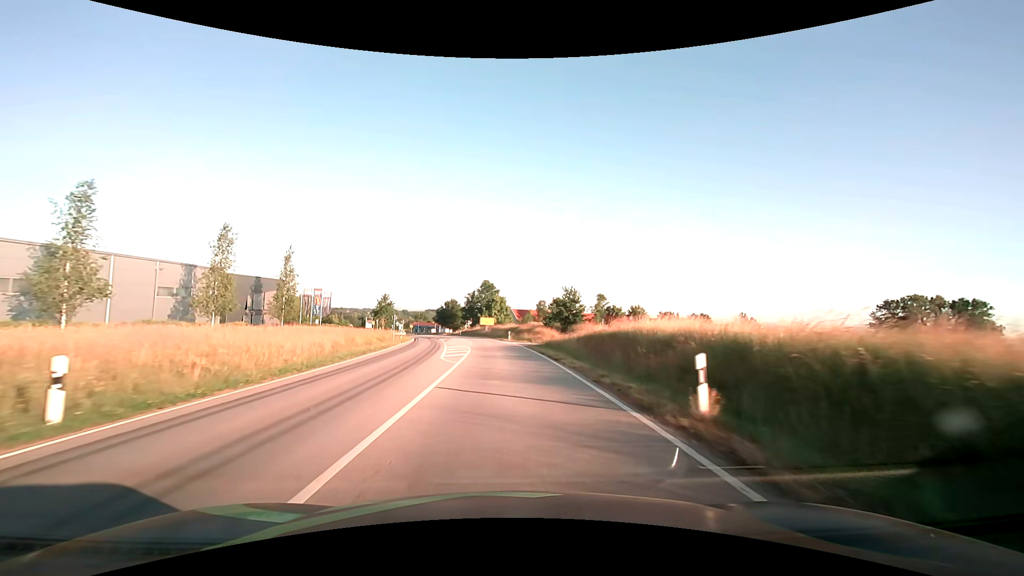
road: secondary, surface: asphalt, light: Day
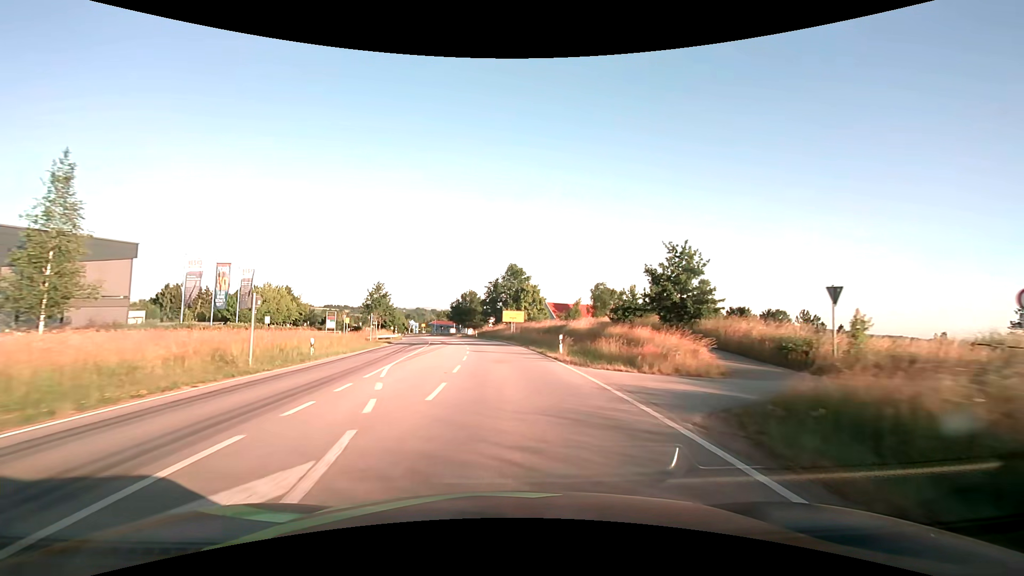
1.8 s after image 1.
(-0.8, +32.4) m; -3°
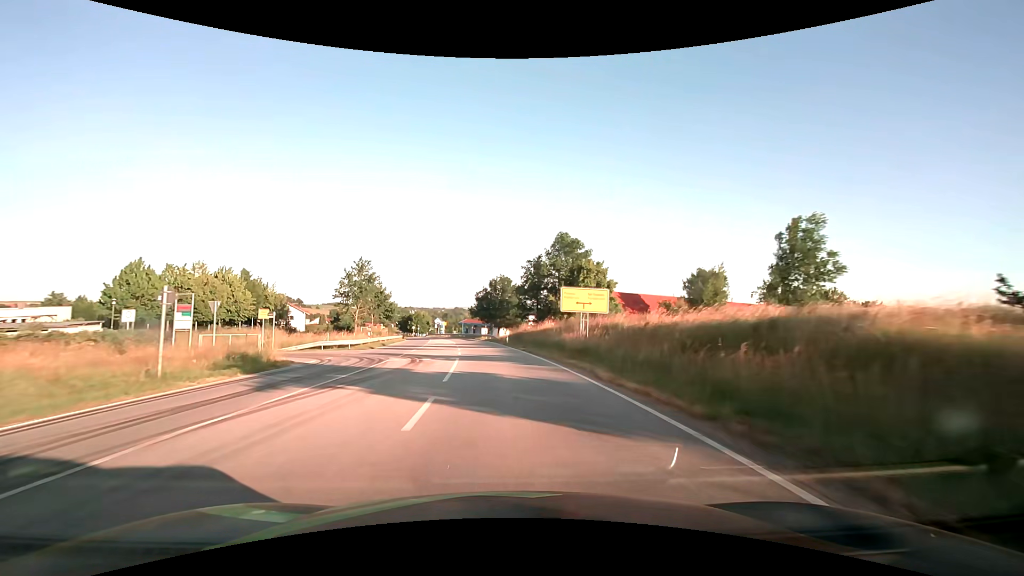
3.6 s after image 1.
(-1.1, +32.4) m; -4°
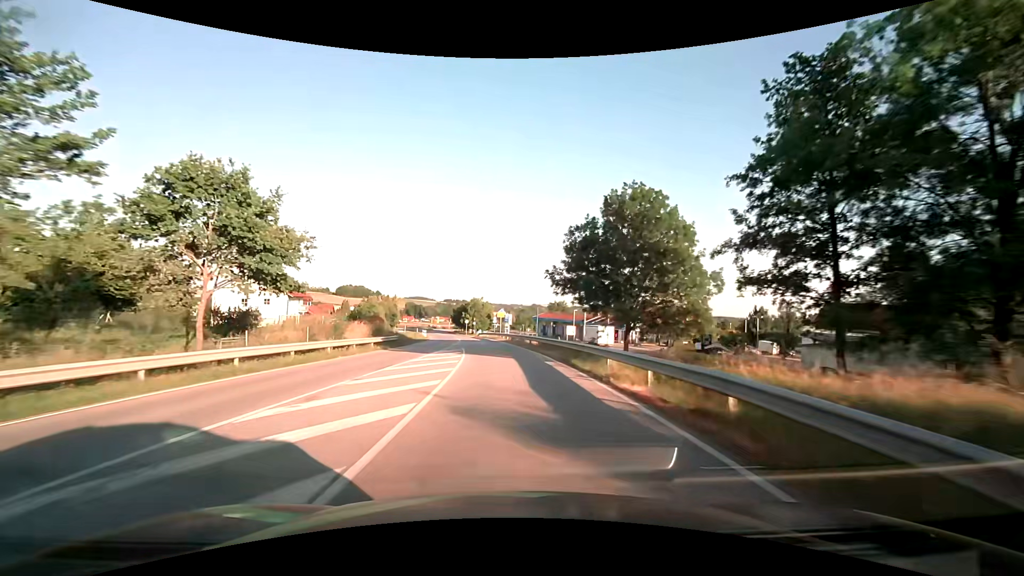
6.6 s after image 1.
(-4.0, +52.8) m; -9°
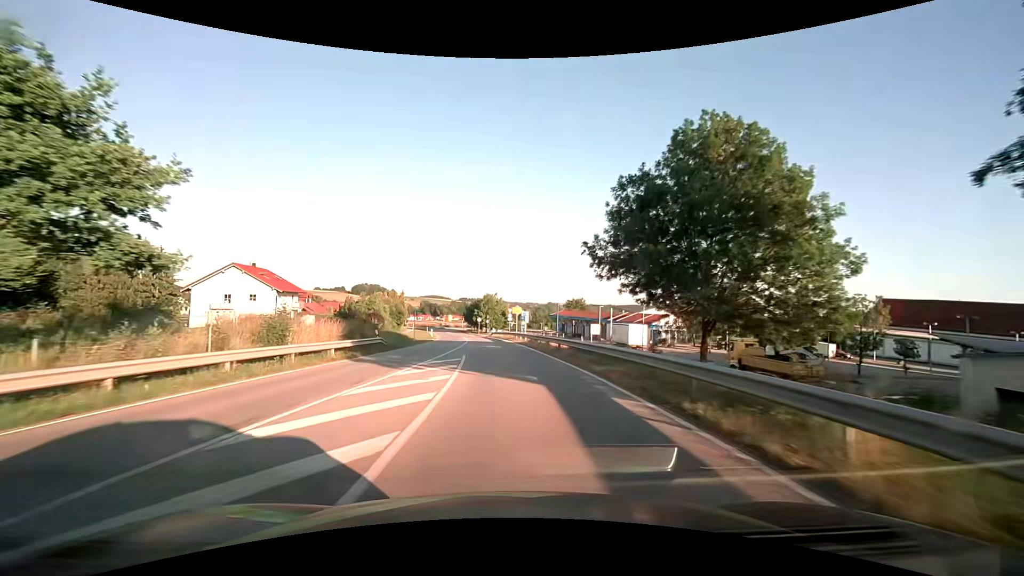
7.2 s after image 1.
(-0.2, +10.0) m; -2°
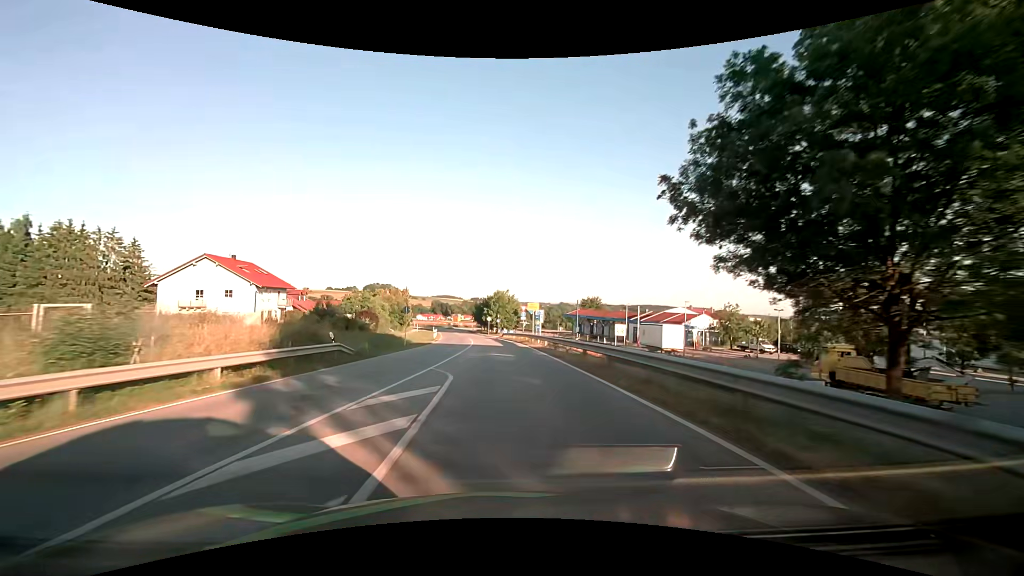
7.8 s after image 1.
(-0.1, +9.6) m; -1°
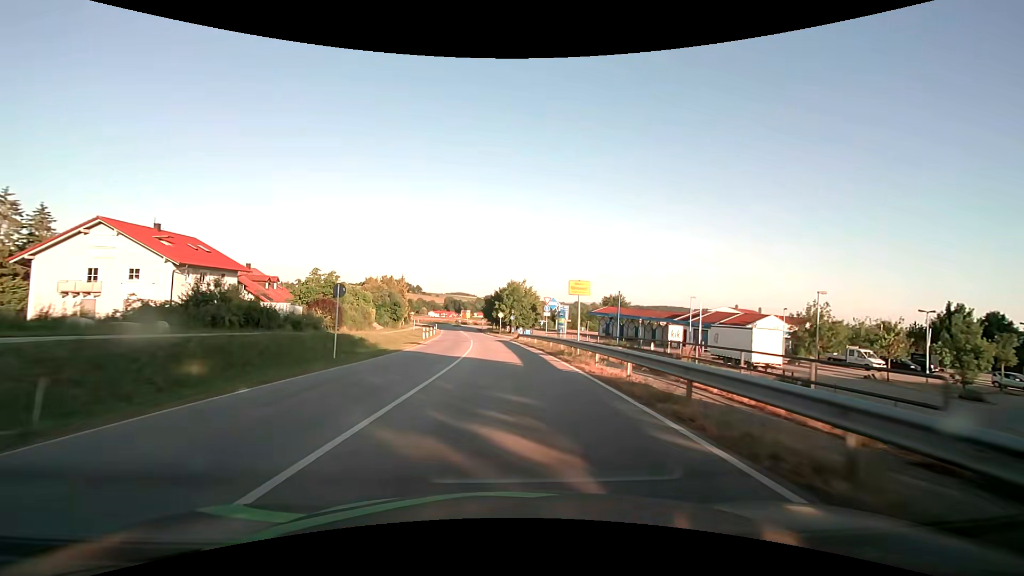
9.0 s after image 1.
(-0.3, +18.3) m; -2°
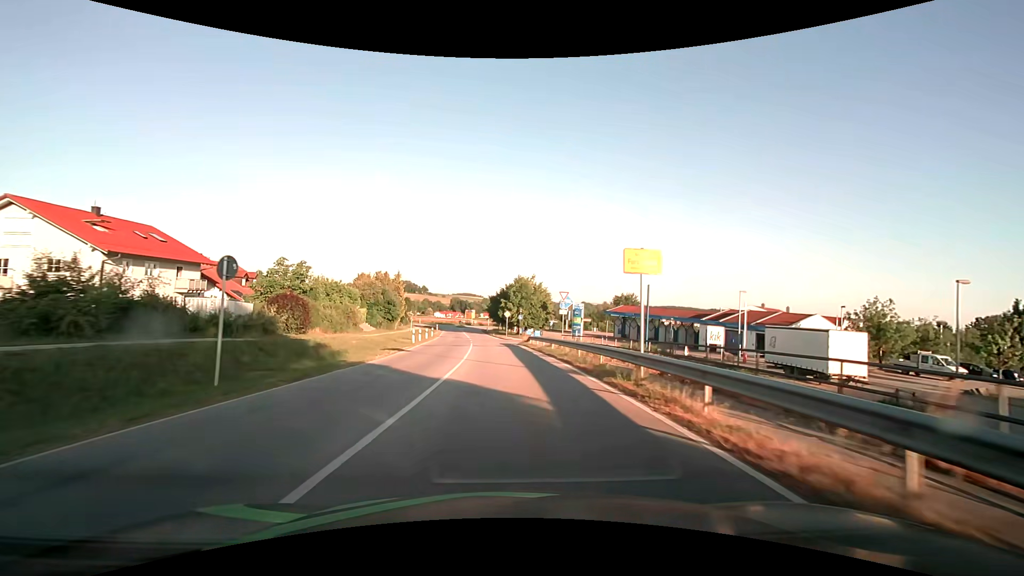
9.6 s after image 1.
(-0.1, +8.6) m; -1°
(0, +10) (0, +20) (-1, +30) (-1, +40) (-2, +50) (-3, +60) (-4, +70) (-5, +80) (-6, +90) (-7, +100) m
